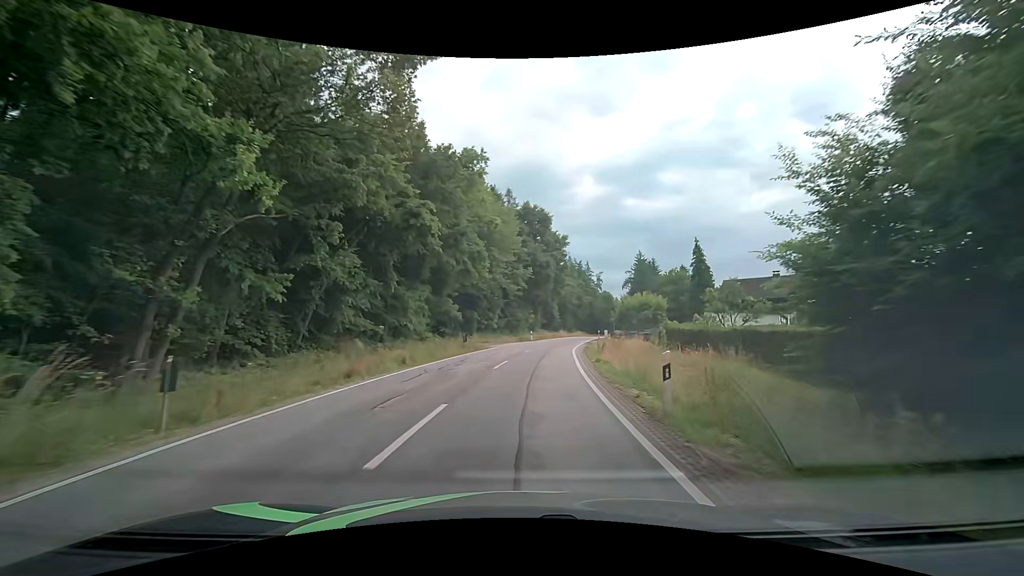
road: tertiary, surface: asphalt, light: Day
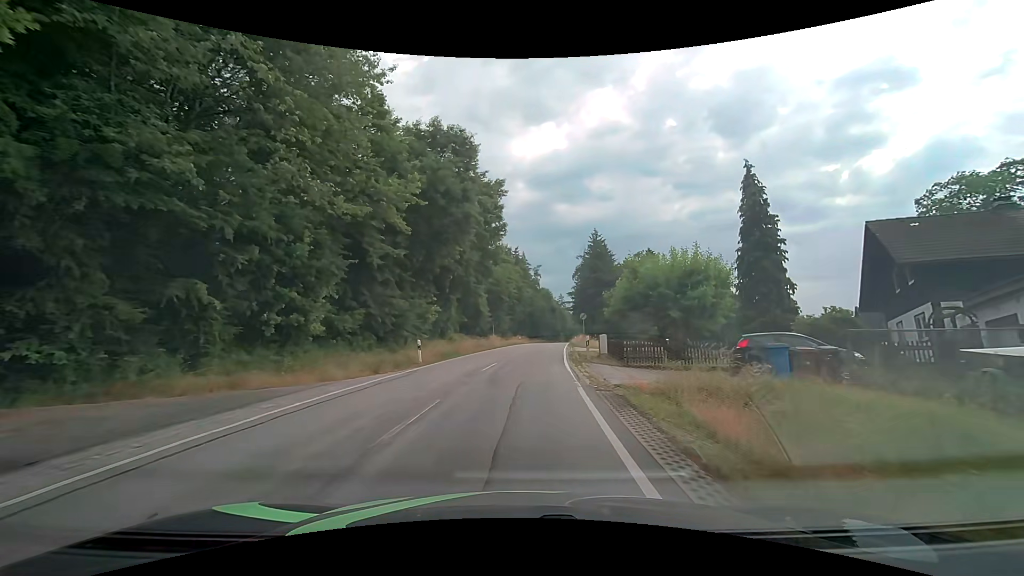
(+2.5, +35.0) m; +8°
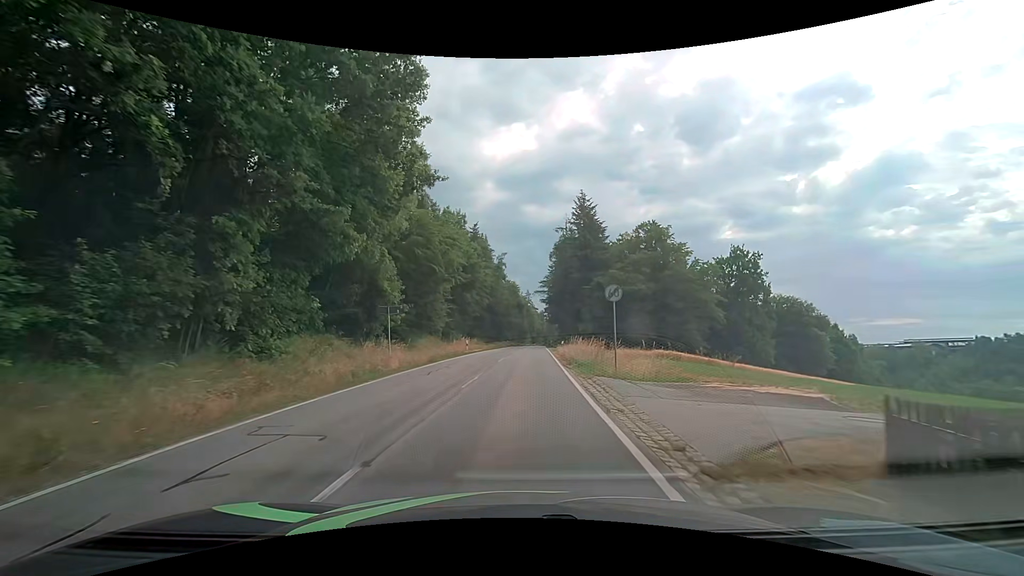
(+1.4, +29.0) m; +4°
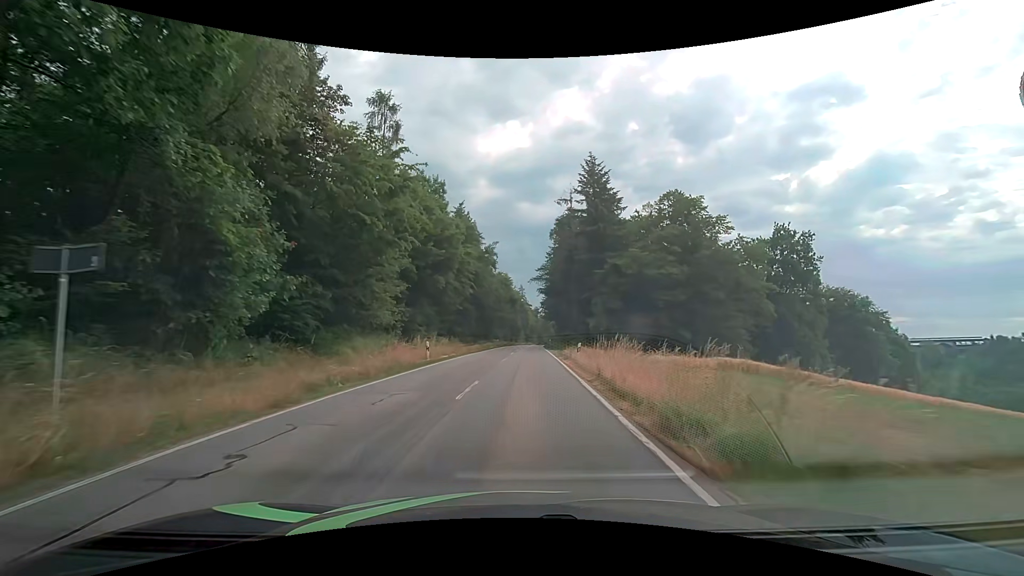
(+0.1, +14.9) m; 0°
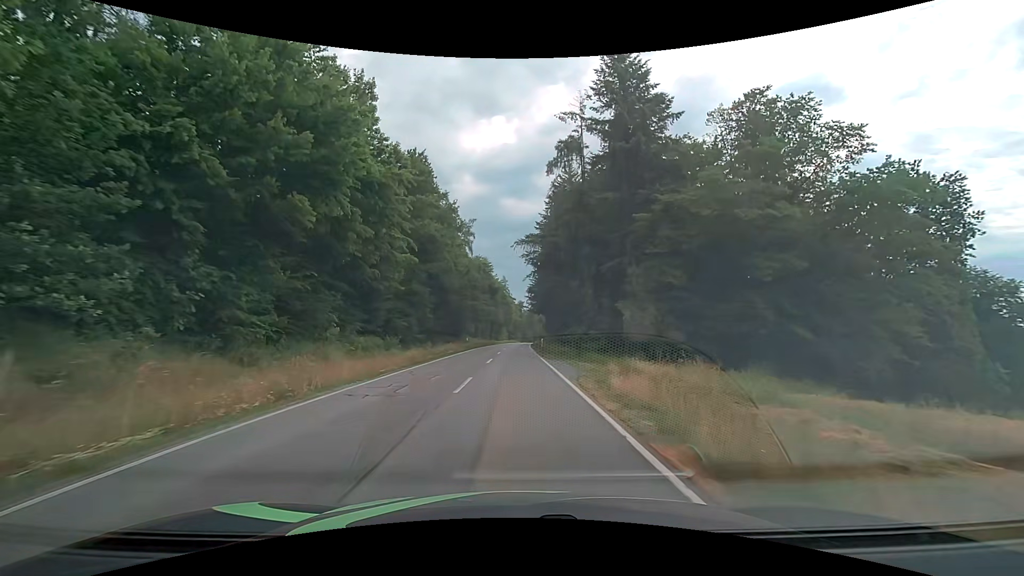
(+0.6, +23.0) m; +2°
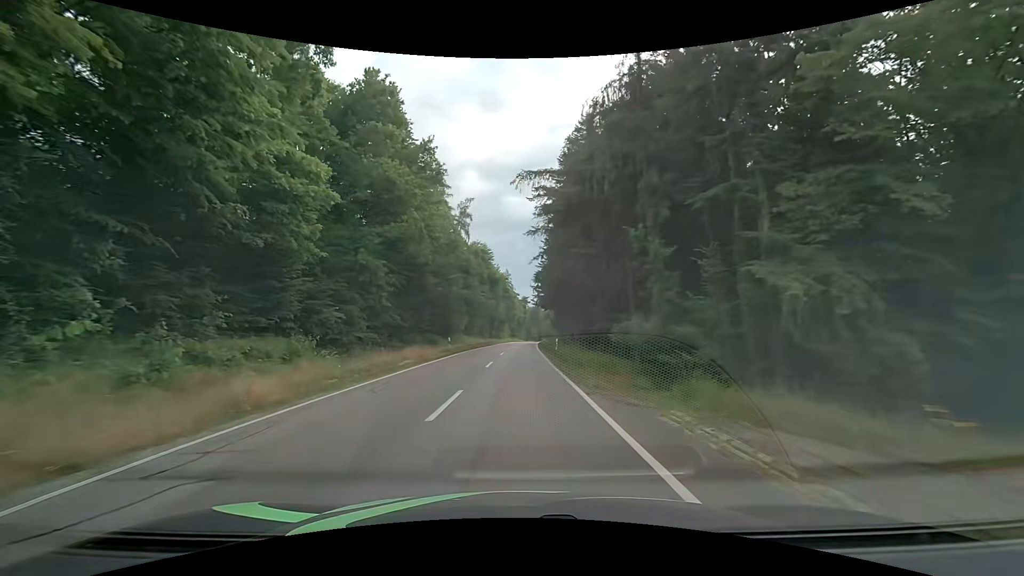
(0.0, +15.8) m; 0°
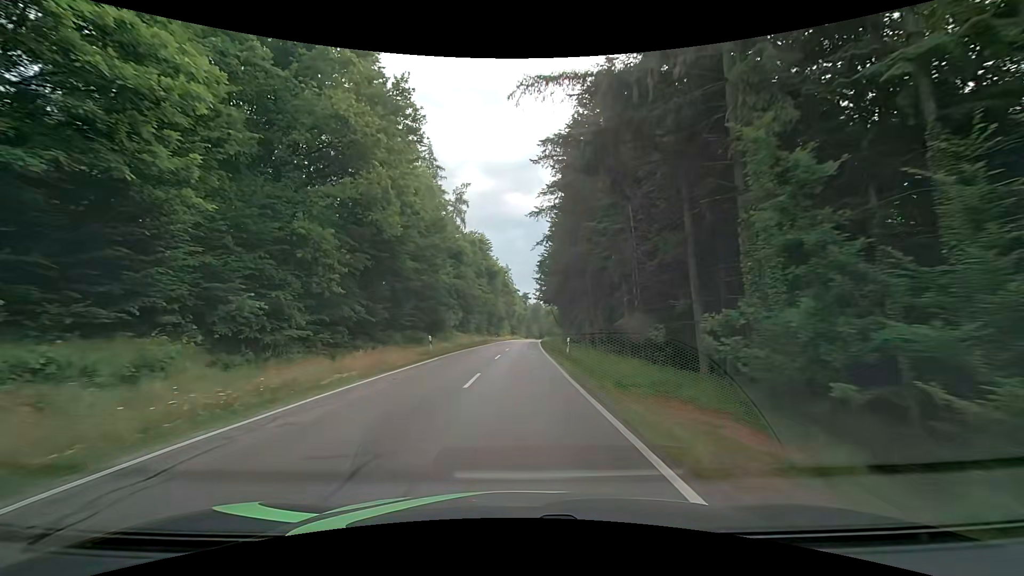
(0.0, +8.1) m; 0°
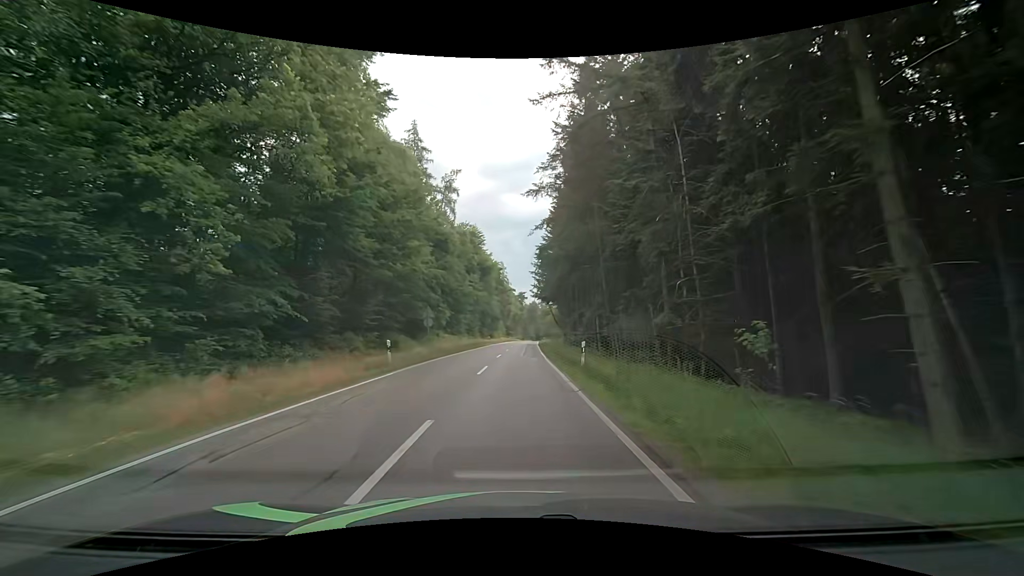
(0.0, +8.2) m; 0°
(0, +10) (0, +20) (0, +30) (0, +40) (+1, +50) (+1, +60) (+1, +70) (+2, +80) (+2, +90) (+3, +100) m
